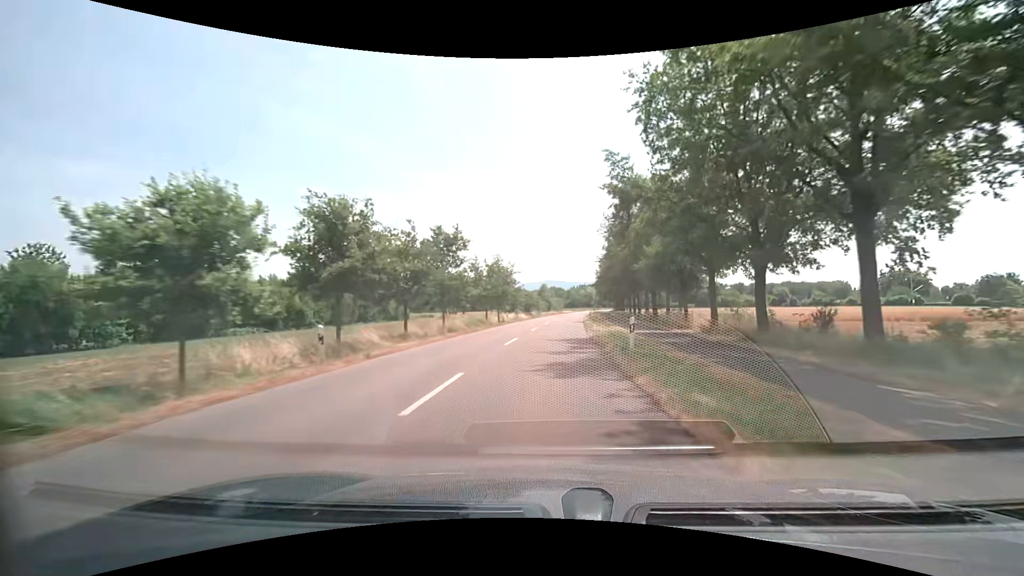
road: secondary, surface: asphalt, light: Day
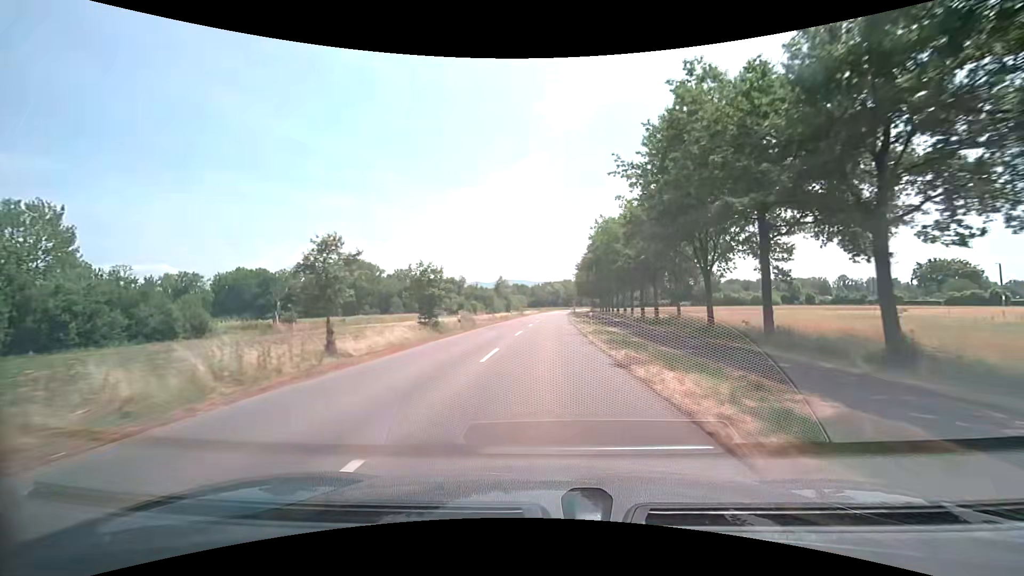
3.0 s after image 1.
(+2.9, +53.7) m; +5°
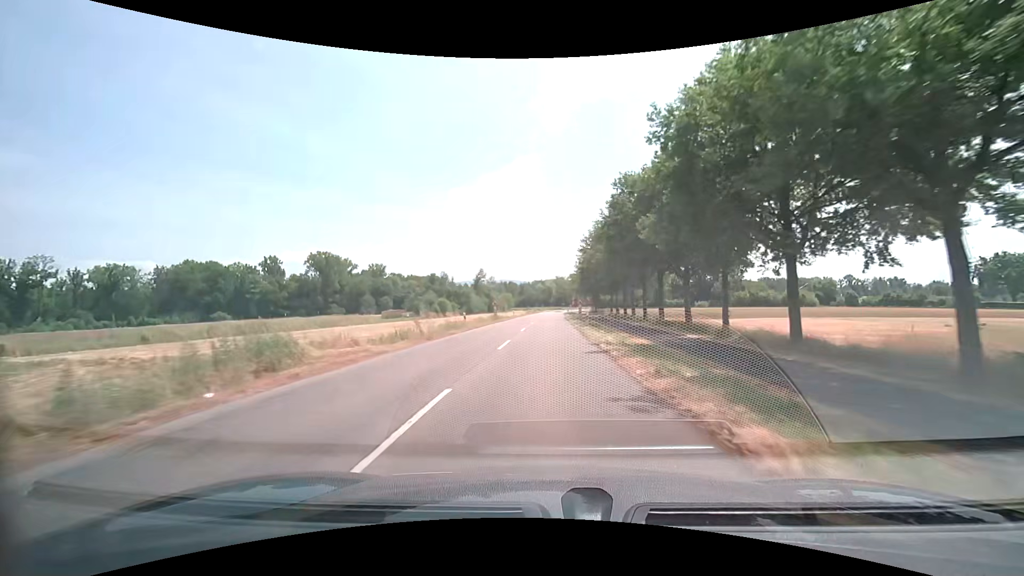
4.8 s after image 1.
(+0.4, +32.3) m; +1°
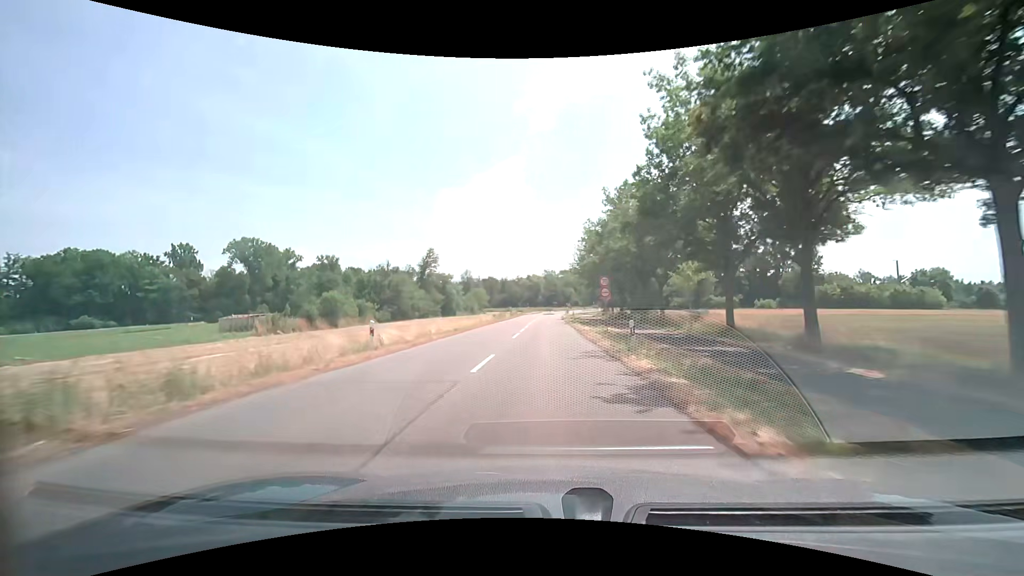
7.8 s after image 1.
(+0.5, +53.9) m; +1°
(0, +10) (0, +20) (0, +30) (0, +40) (0, +50) (+1, +60) (+1, +70) (+1, +80) (+2, +90) (+2, +100) m
